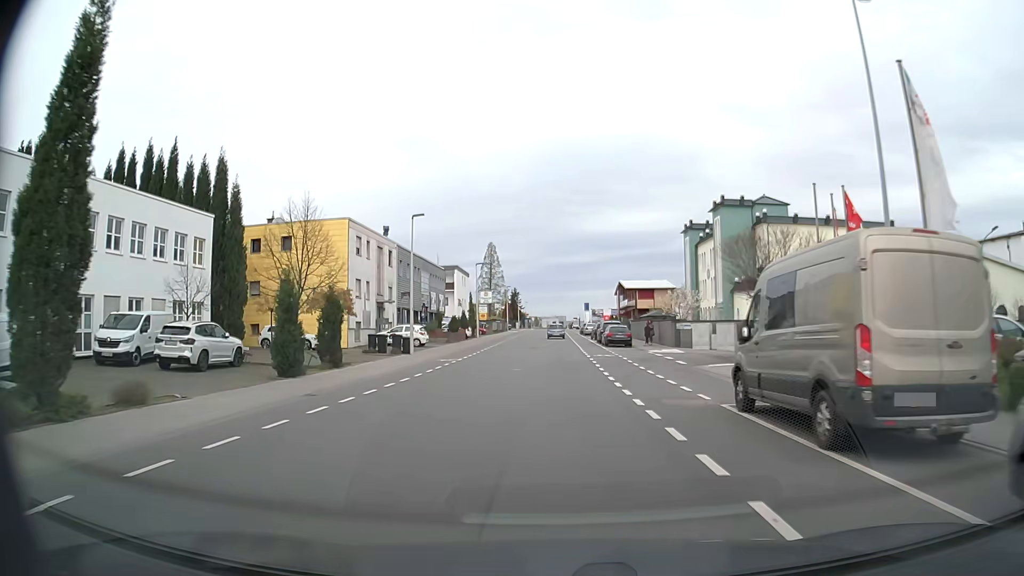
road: tertiary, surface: asphalt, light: Day
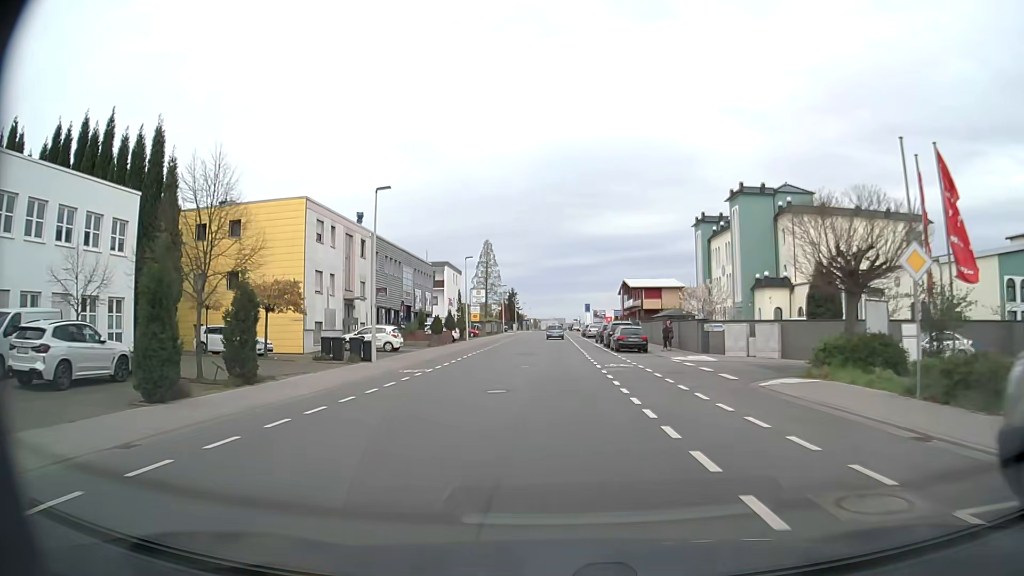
(0.0, +7.9) m; 0°
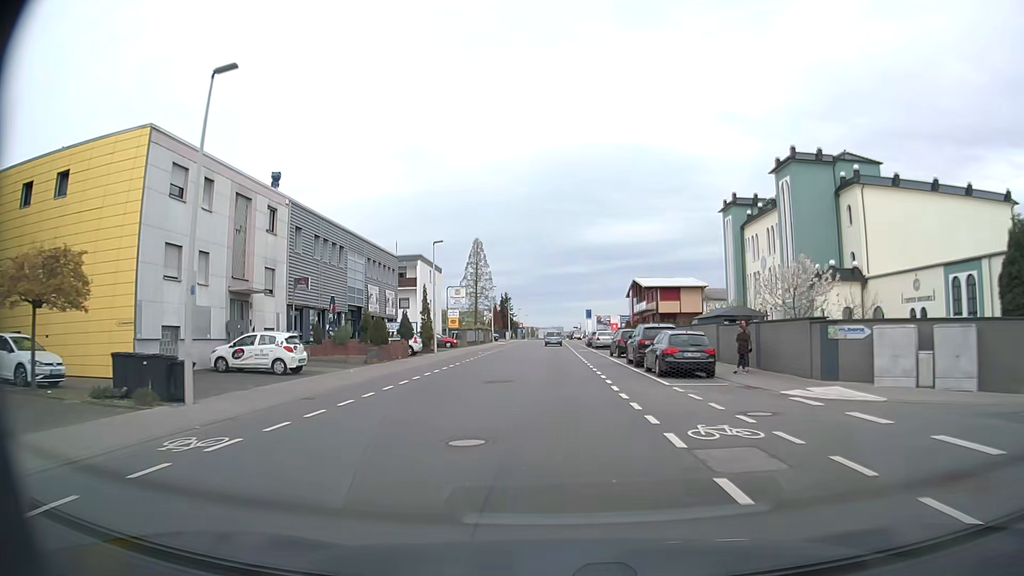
(0.0, +15.8) m; 0°
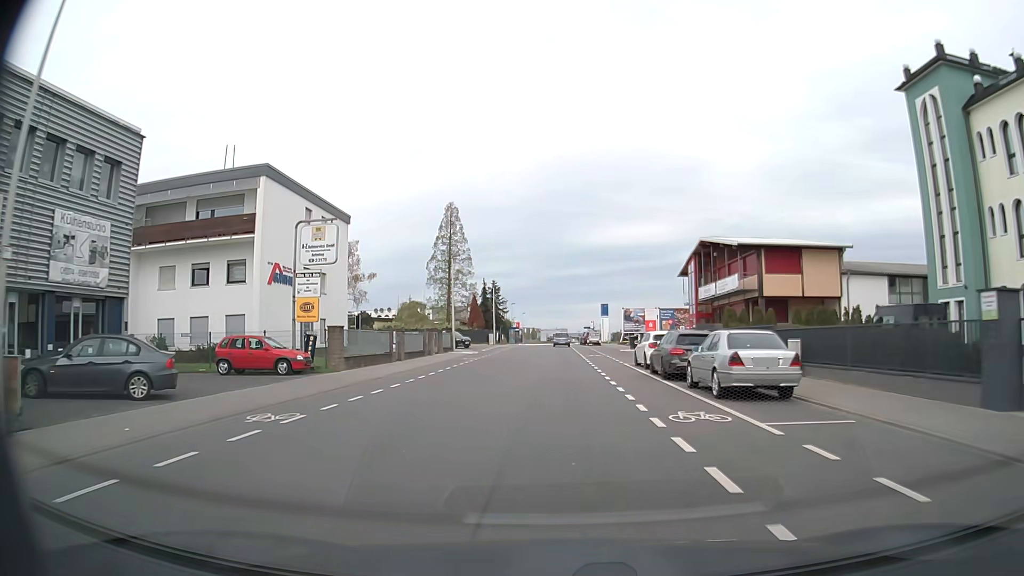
(-0.1, +39.1) m; 0°
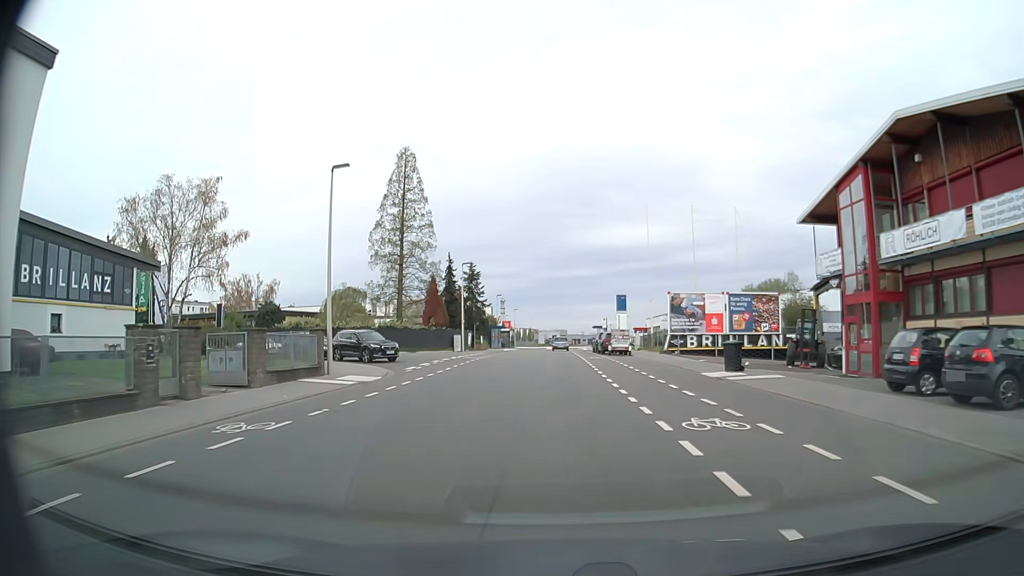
(0.0, +30.2) m; 0°
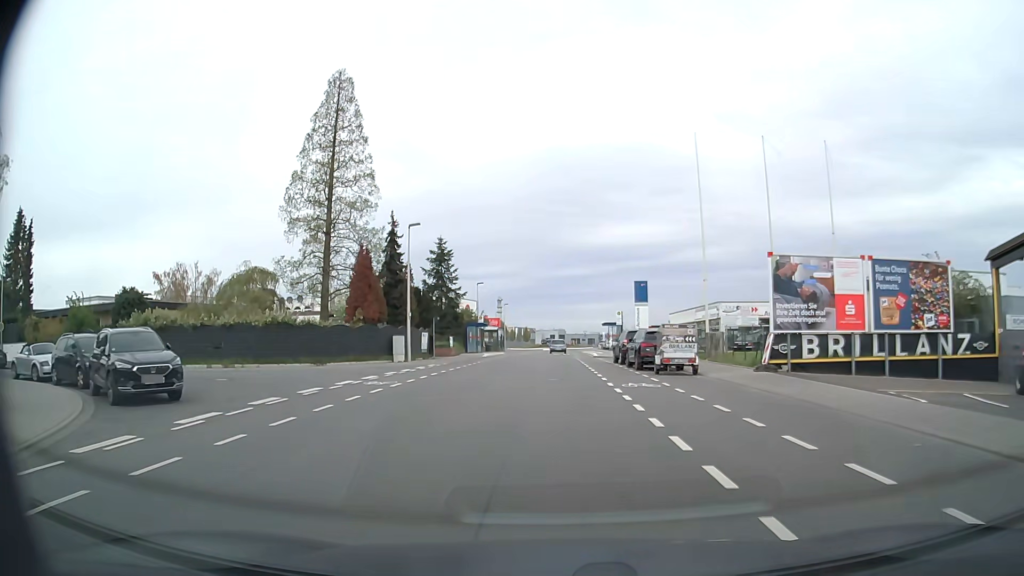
(0.0, +21.5) m; 0°
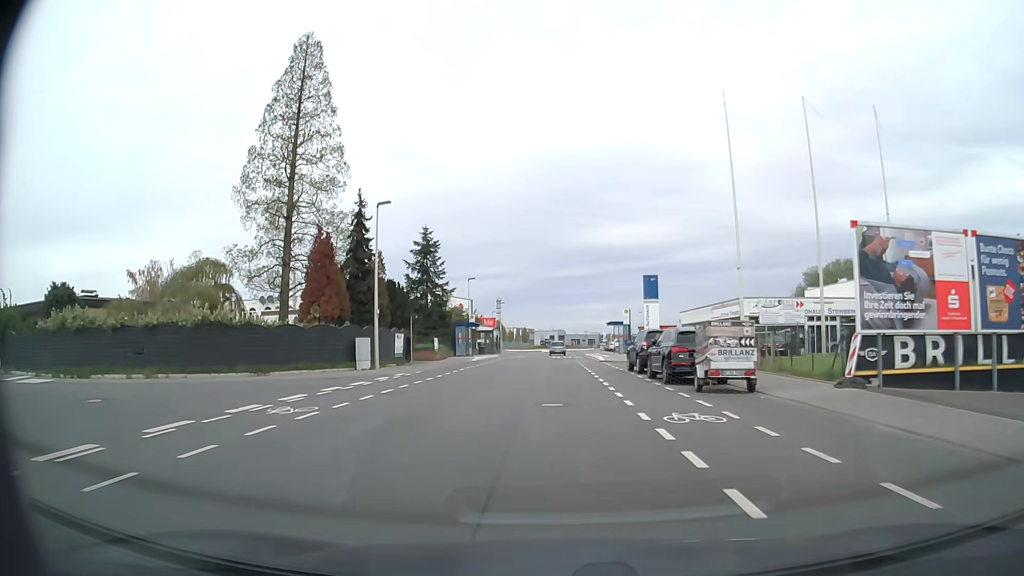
(0.0, +7.0) m; 0°
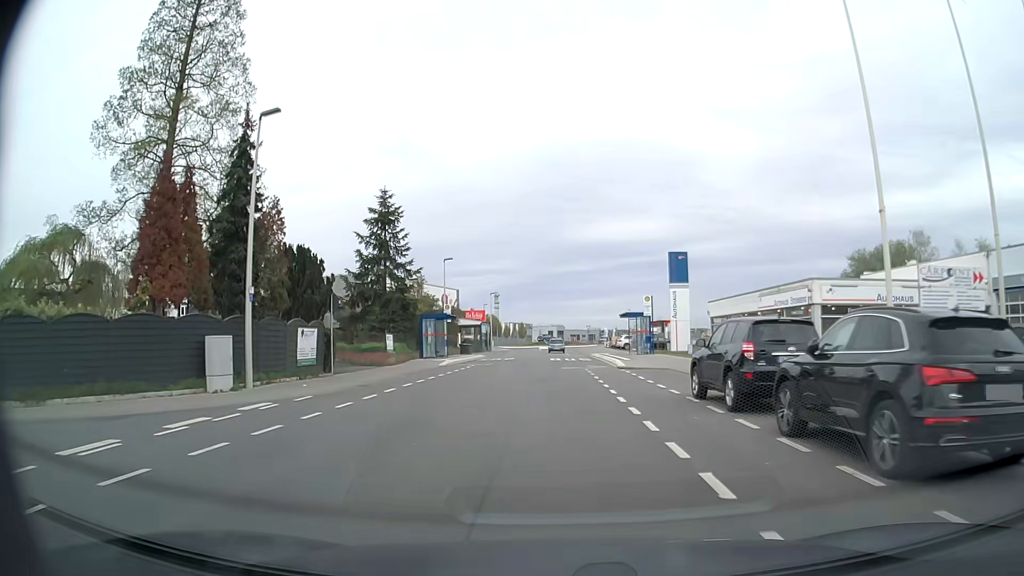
(0.0, +13.6) m; 0°
(0, +10) (0, +20) (0, +30) (0, +40) (0, +50) (0, +60) (0, +70) (0, +80) (0, +90) (0, +100) m
